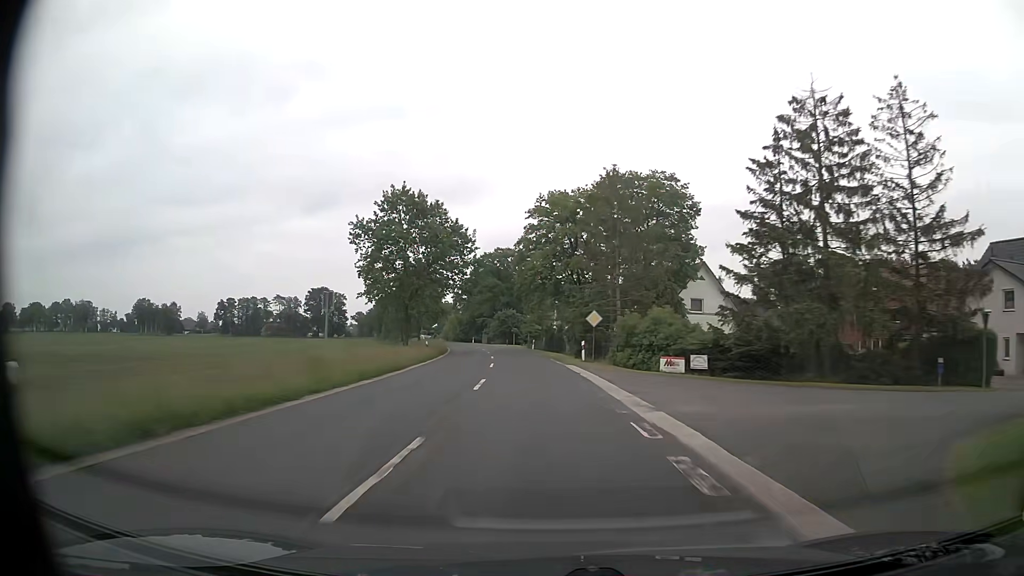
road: secondary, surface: asphalt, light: Day
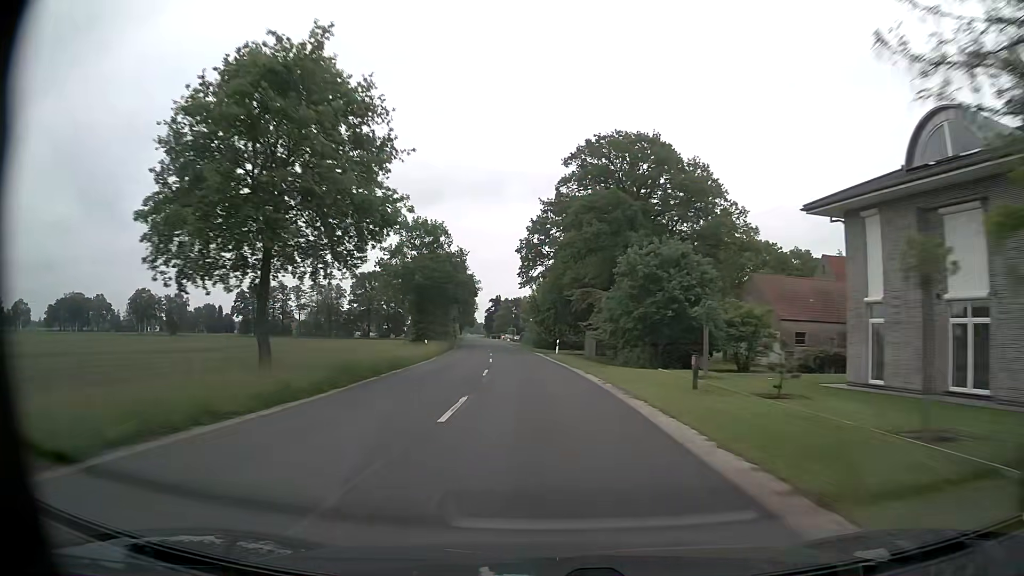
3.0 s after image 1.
(-6.7, +78.4) m; -10°
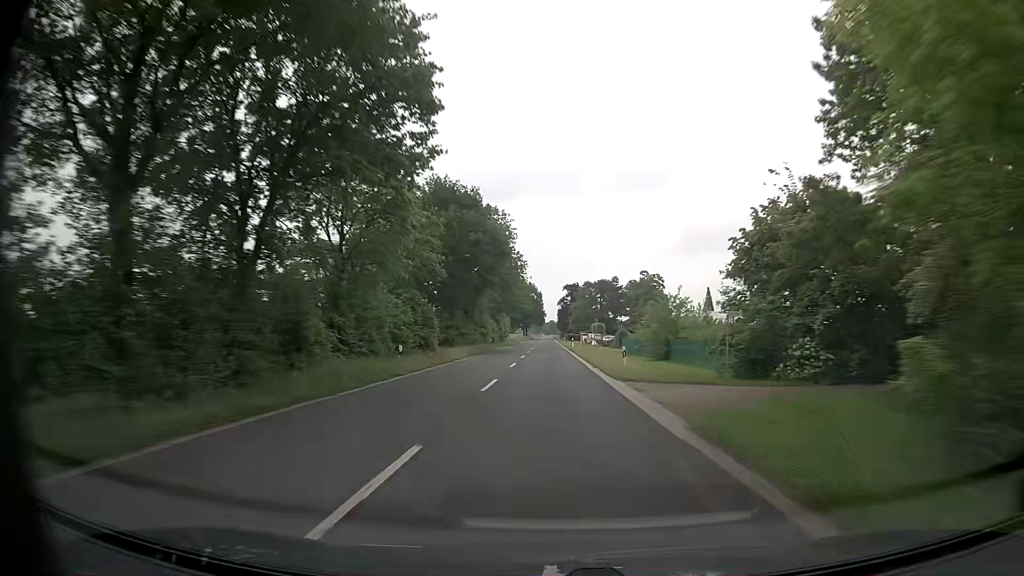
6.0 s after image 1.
(-5.9, +78.7) m; -7°
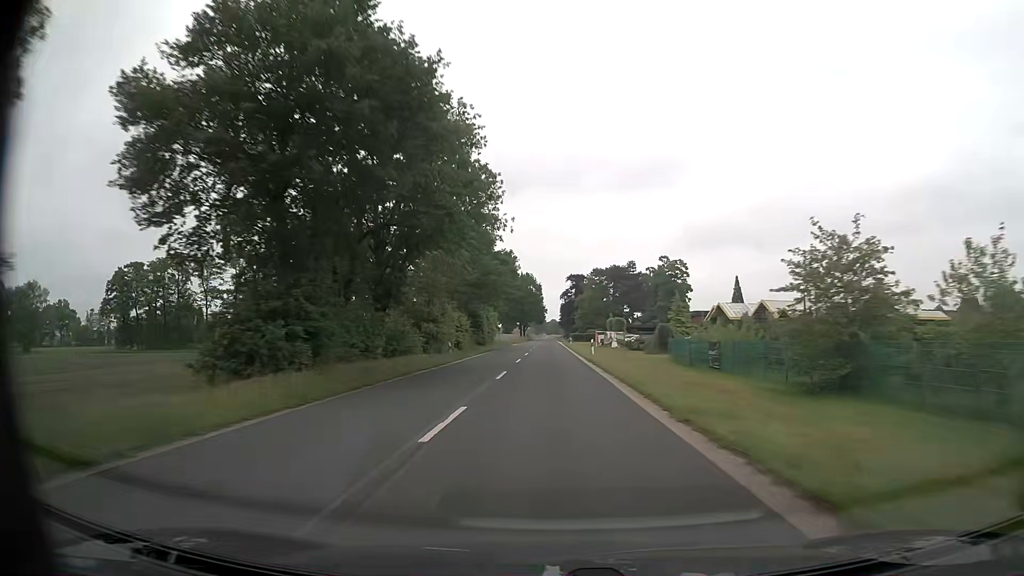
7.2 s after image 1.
(-0.1, +31.7) m; 0°
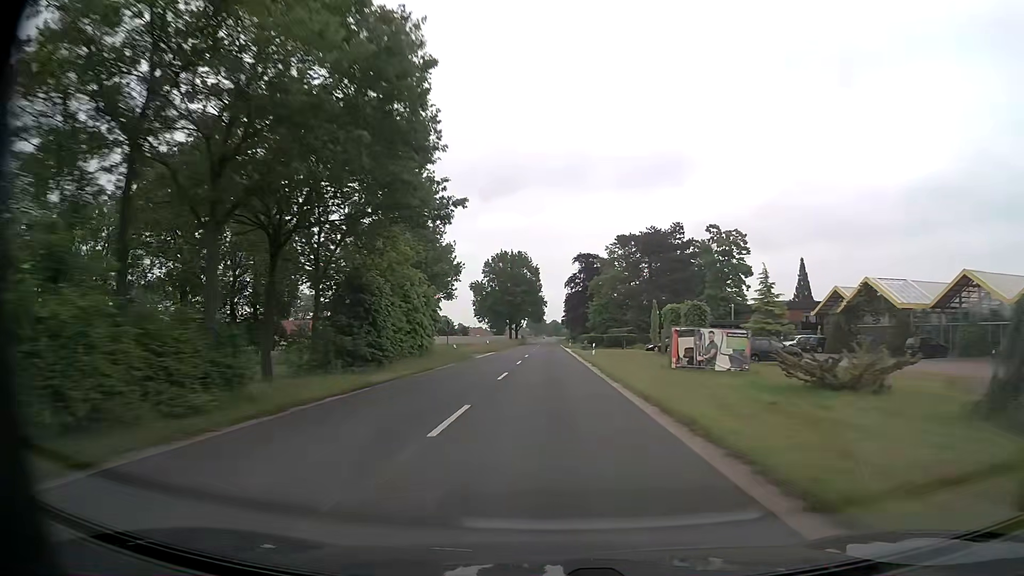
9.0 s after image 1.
(+0.1, +47.6) m; 0°
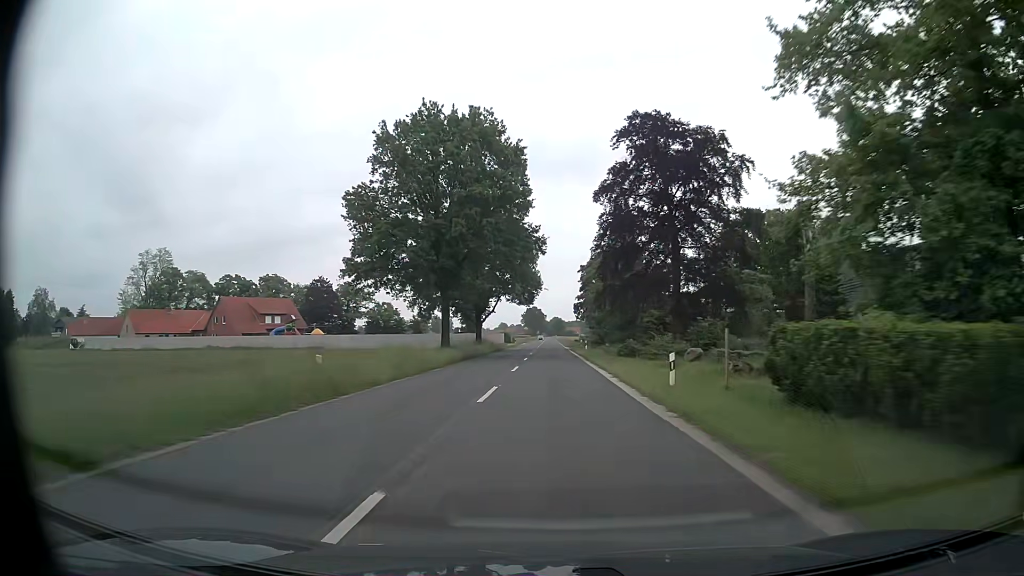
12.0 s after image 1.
(-0.1, +79.5) m; 0°
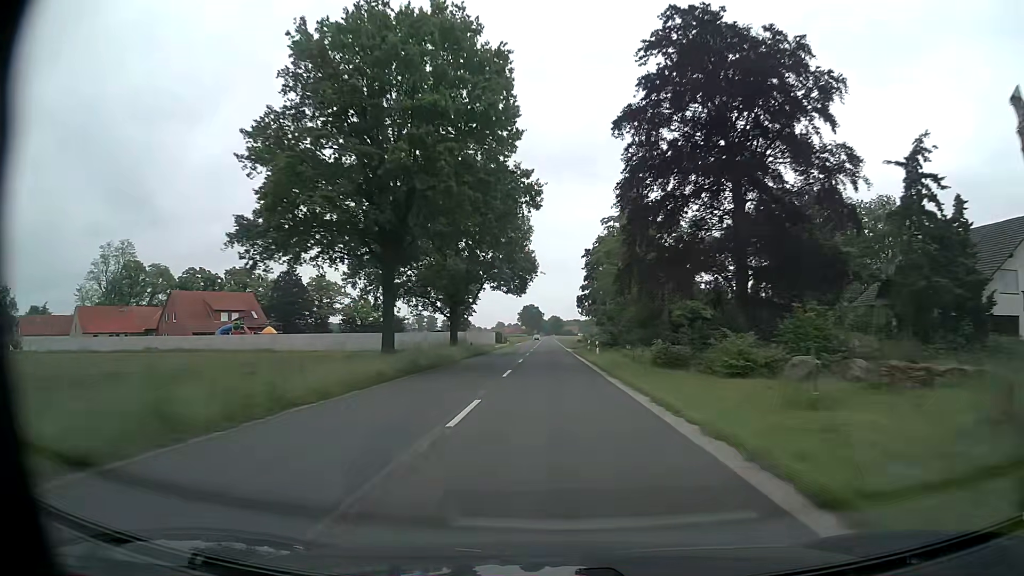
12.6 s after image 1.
(0.0, +15.9) m; 0°
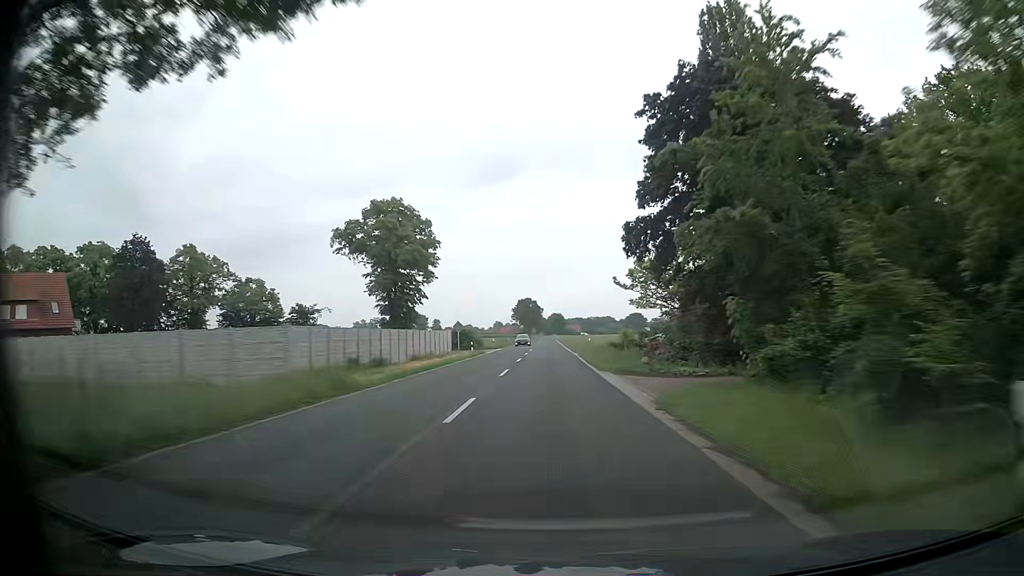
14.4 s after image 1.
(+0.1, +47.7) m; 0°
(0, +10) (0, +20) (0, +30) (0, +40) (0, +50) (0, +60) (0, +70) (0, +80) (0, +90) (0, +100) m
